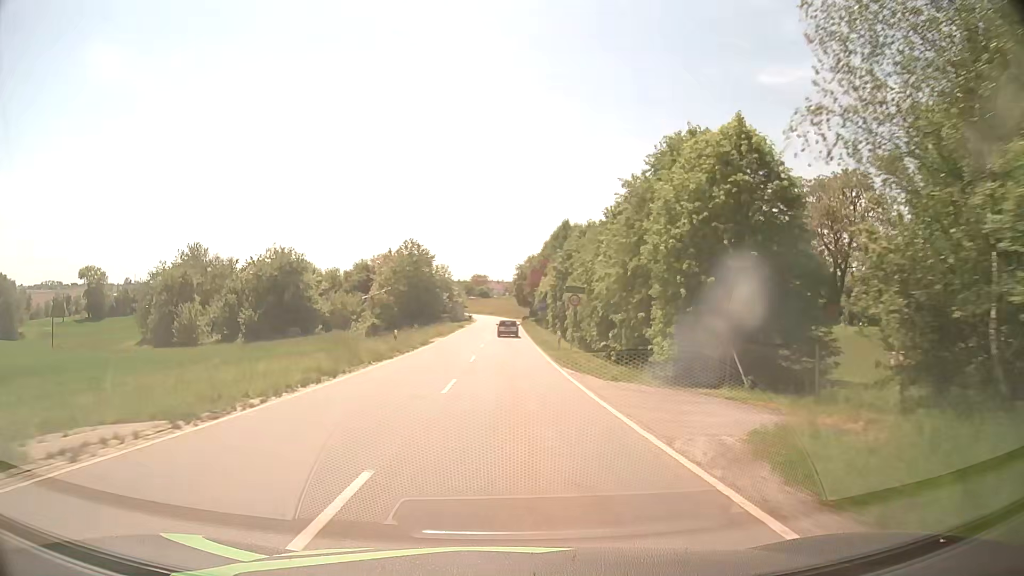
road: tertiary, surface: asphalt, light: Day
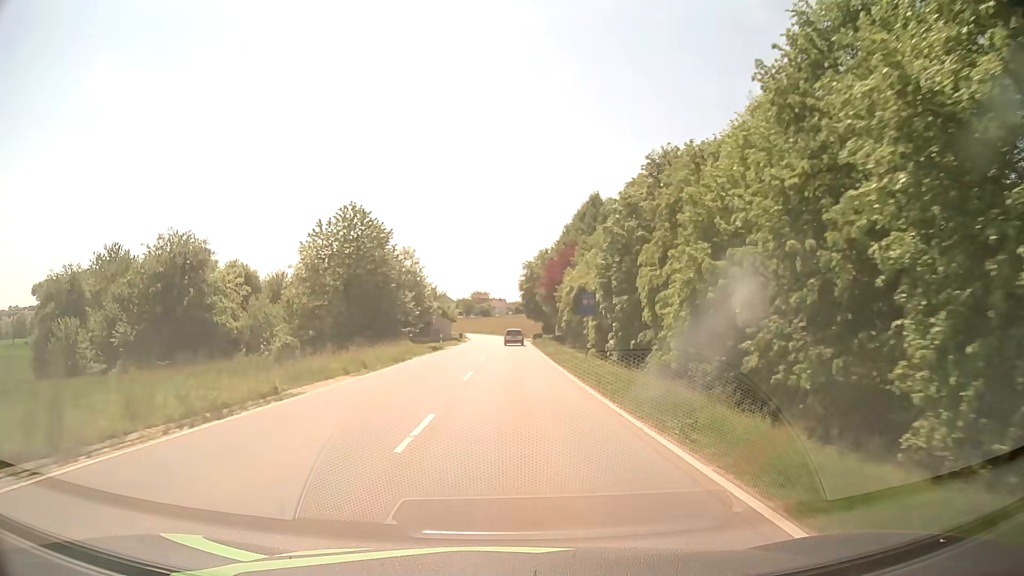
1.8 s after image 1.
(-0.2, +30.8) m; -1°
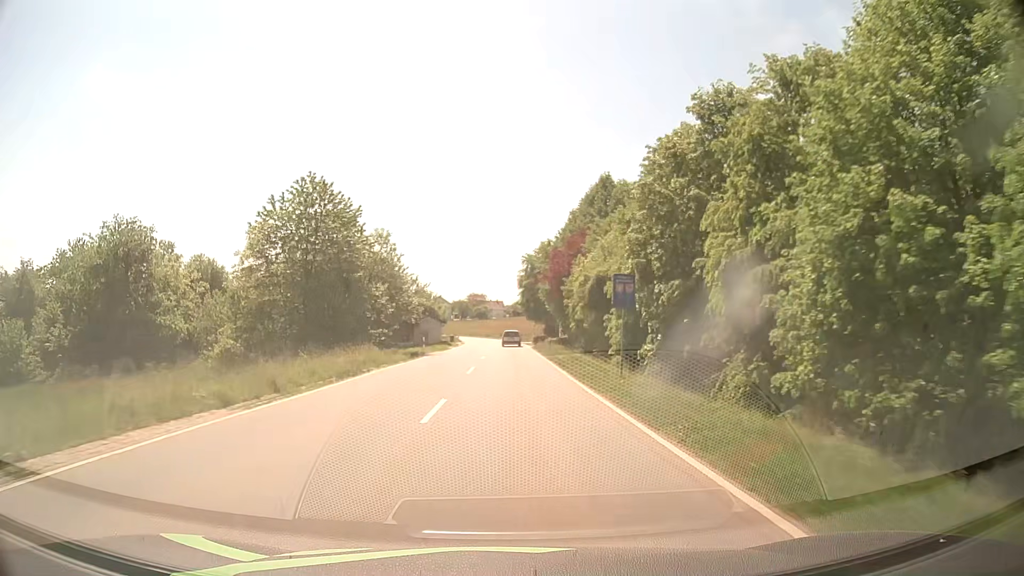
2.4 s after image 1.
(0.0, +9.3) m; 0°
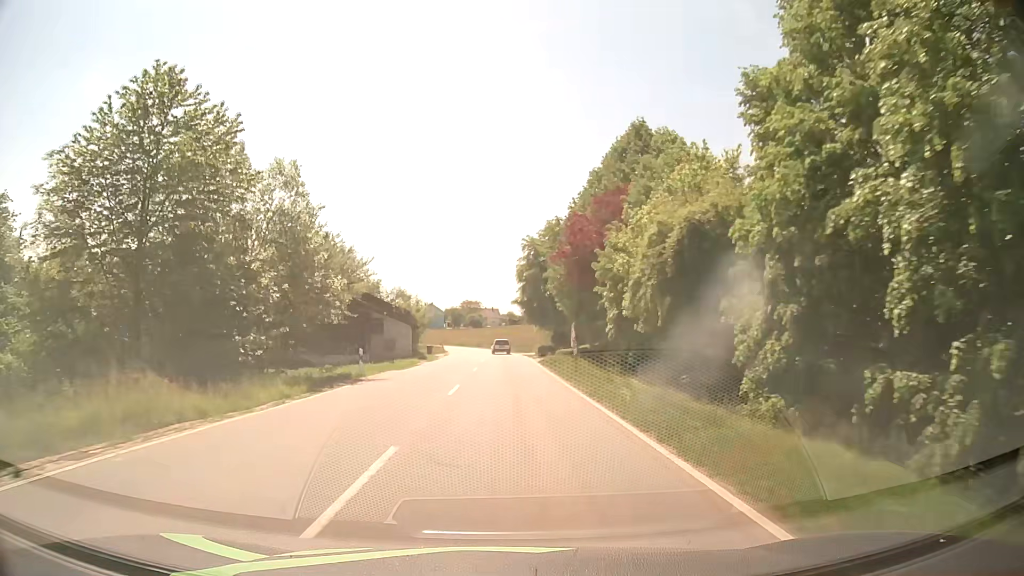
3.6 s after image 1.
(+0.1, +17.6) m; 0°
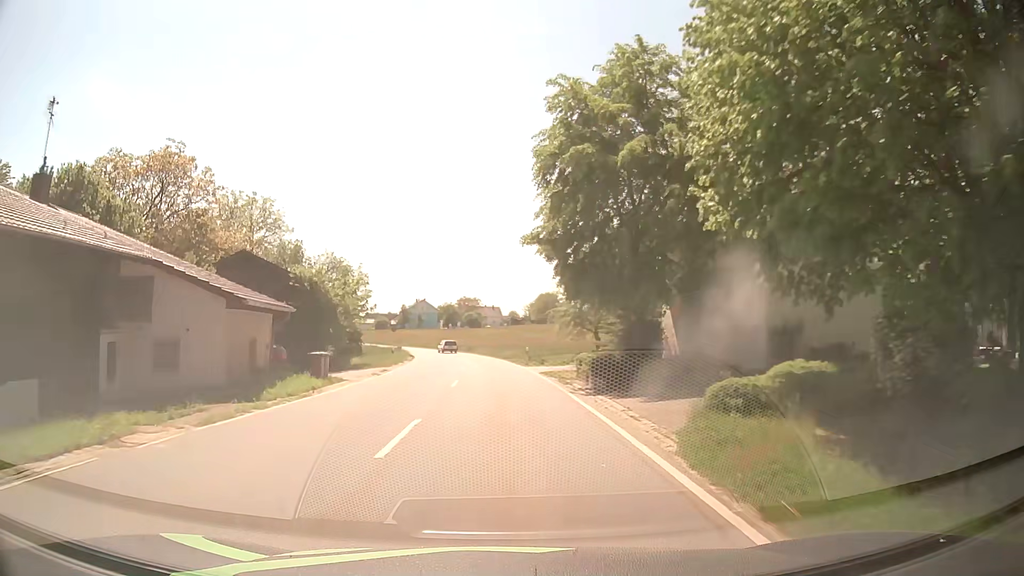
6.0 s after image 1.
(0.0, +32.8) m; 0°
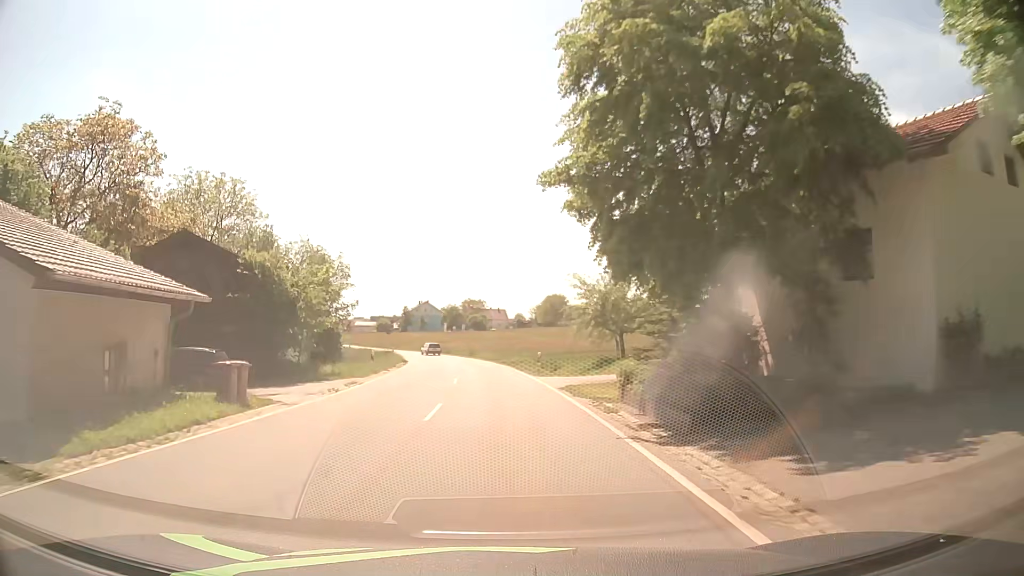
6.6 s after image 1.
(0.0, +7.8) m; 0°
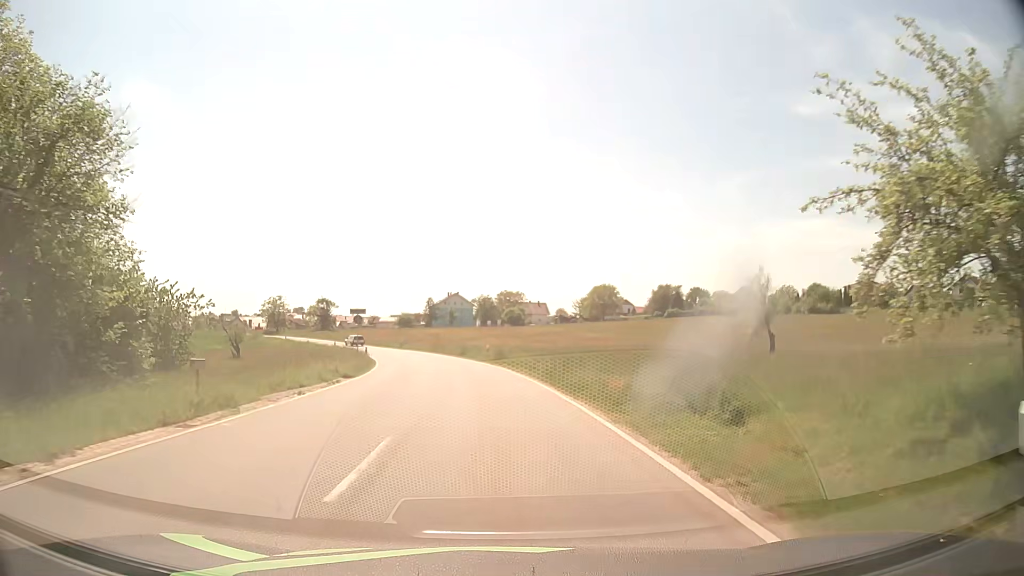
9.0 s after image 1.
(-0.8, +30.2) m; -3°
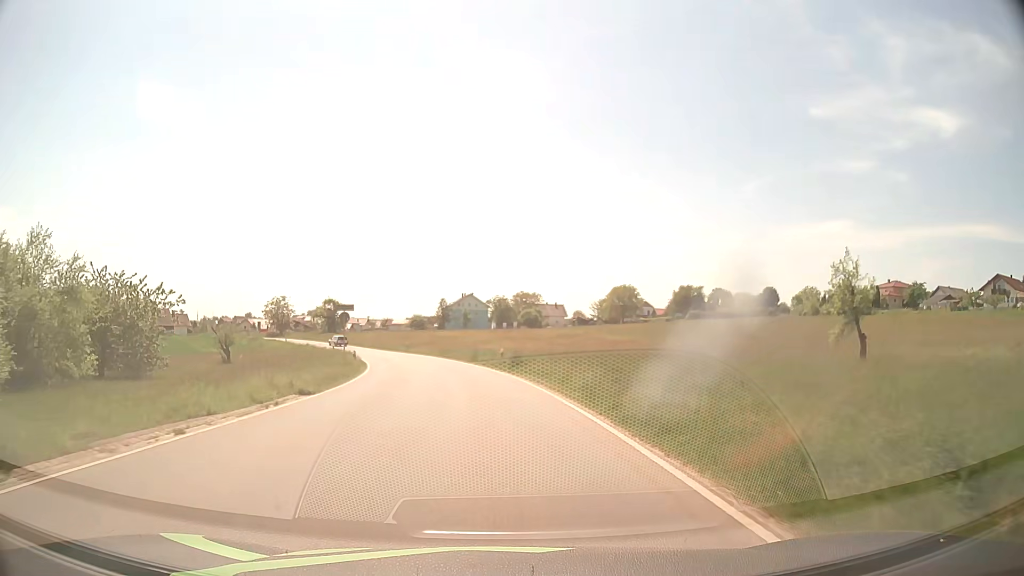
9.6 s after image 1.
(-0.1, +7.8) m; -1°
(0, +10) (-1, +20) (-2, +30) (-3, +40) (-5, +50) (-8, +59) (-11, +69) (-15, +78) (-20, +87) (-24, +96) m
